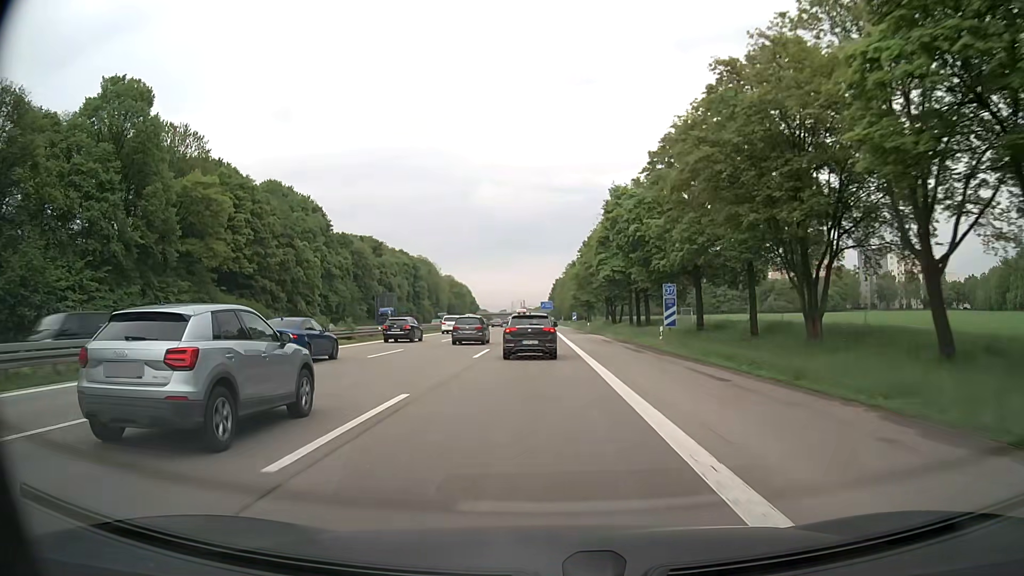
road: motorway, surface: asphalt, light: Day
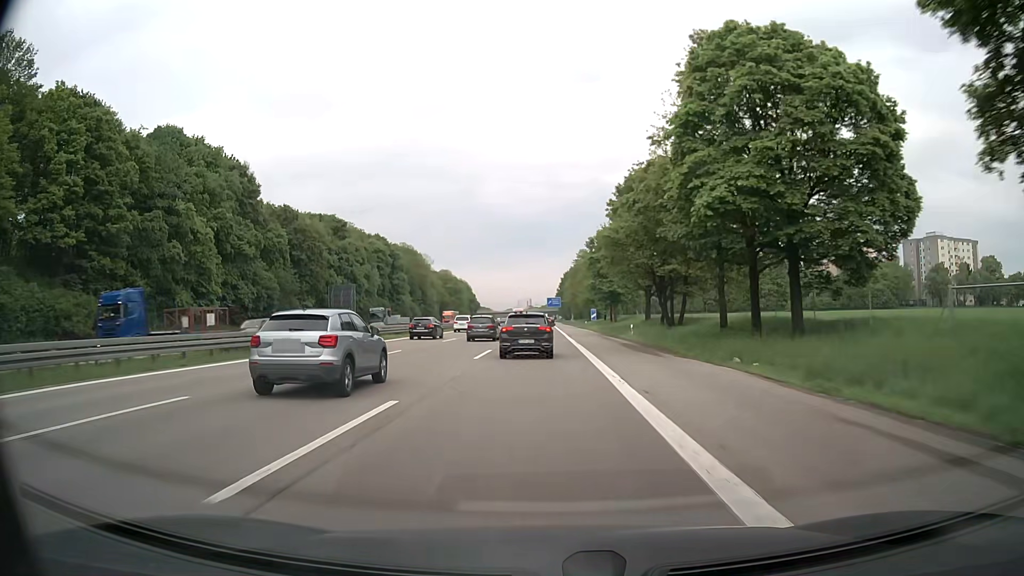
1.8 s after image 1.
(-0.1, +37.3) m; 0°
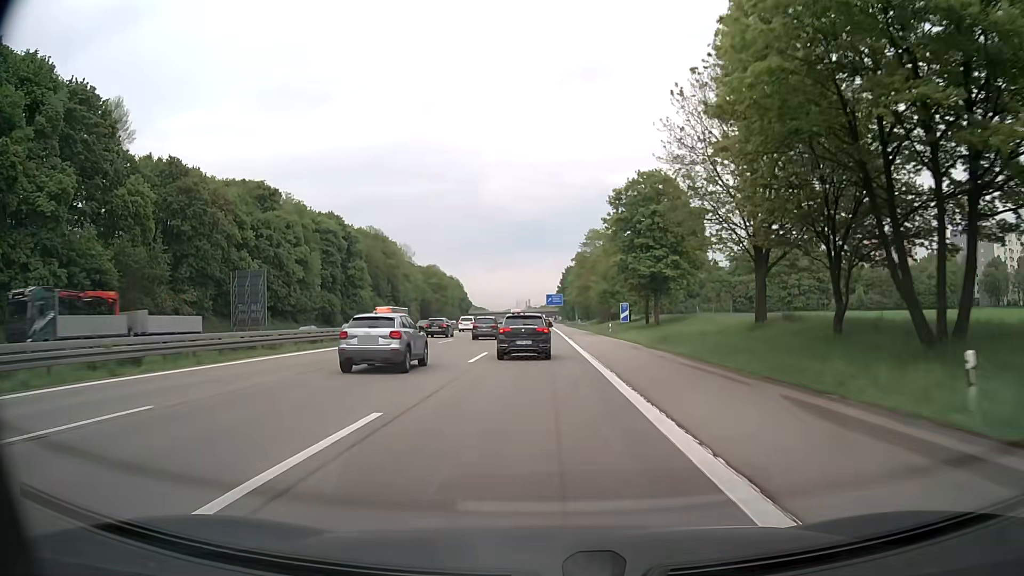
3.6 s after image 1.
(-0.1, +37.5) m; 0°
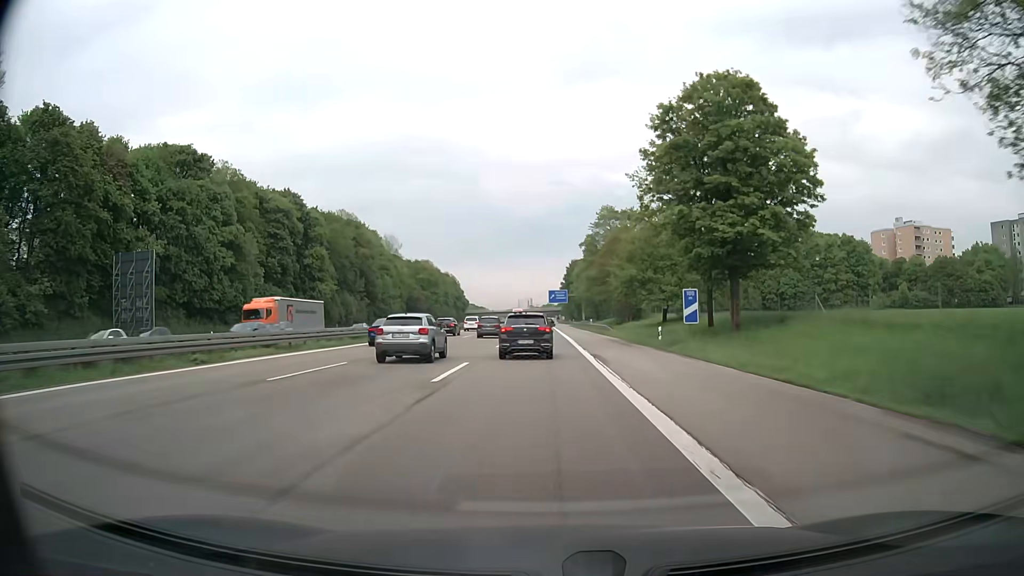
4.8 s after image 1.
(0.0, +25.0) m; 0°
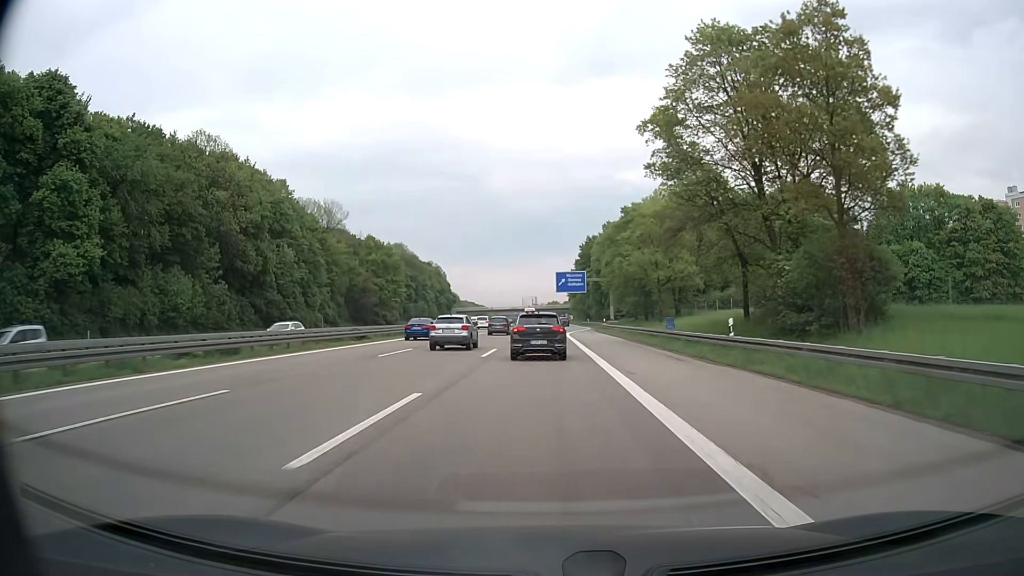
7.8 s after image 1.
(-0.4, +62.9) m; -1°
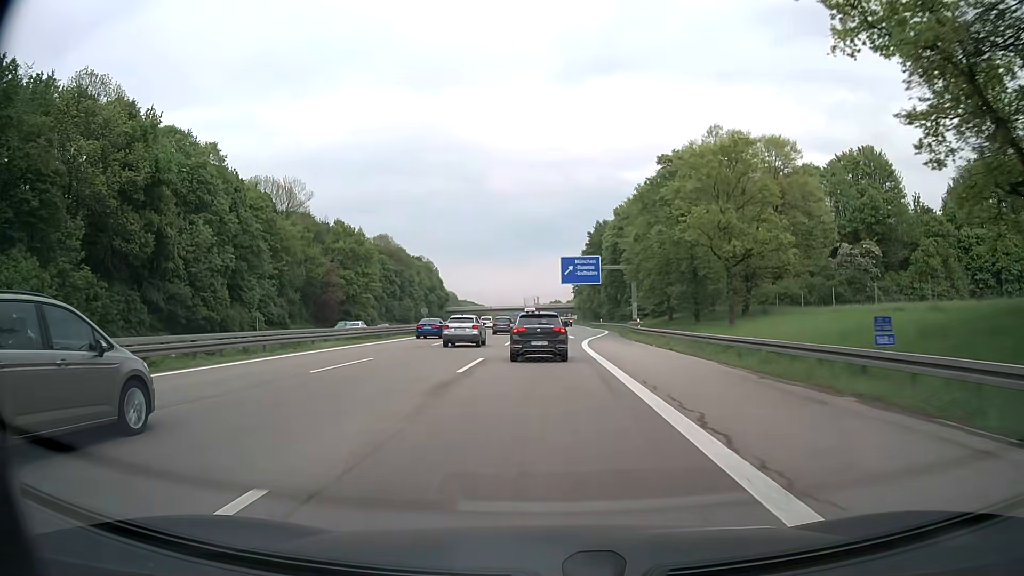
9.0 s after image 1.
(0.0, +25.2) m; 0°
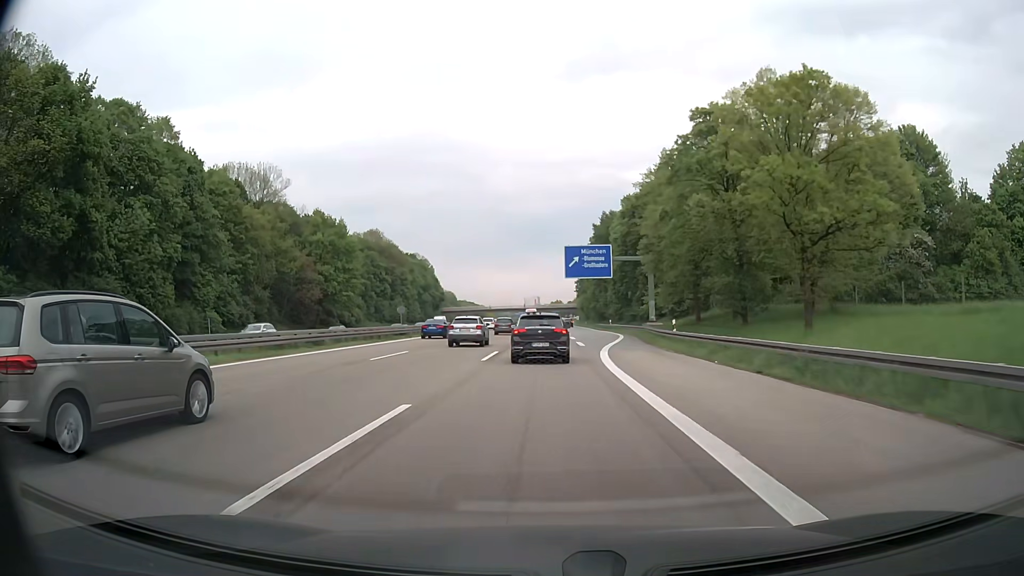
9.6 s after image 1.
(0.0, +12.6) m; 0°
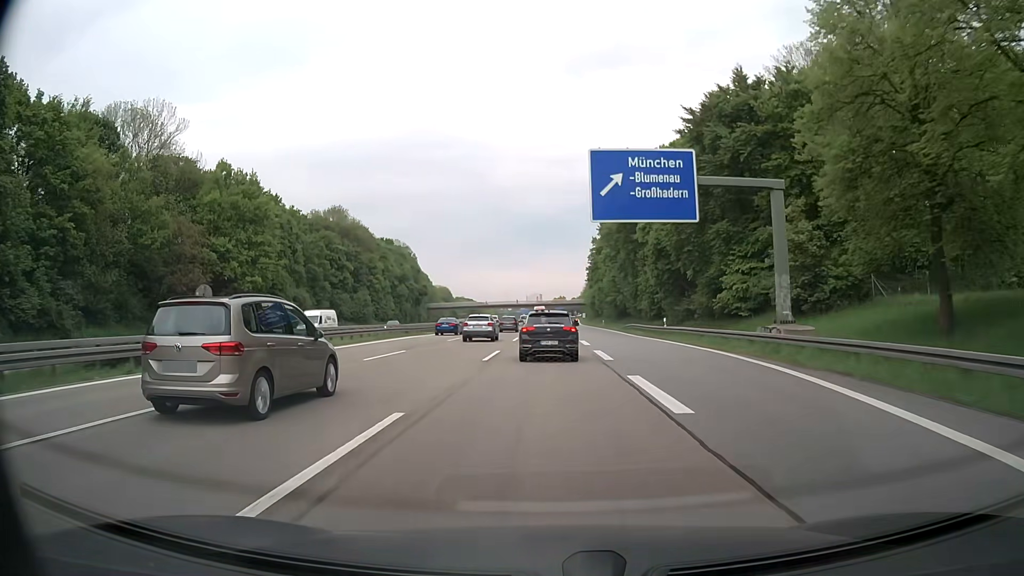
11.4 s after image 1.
(-0.1, +37.4) m; 0°
(0, +10) (0, +20) (0, +30) (0, +40) (0, +50) (0, +60) (0, +70) (0, +80) (0, +90) (0, +100) m
